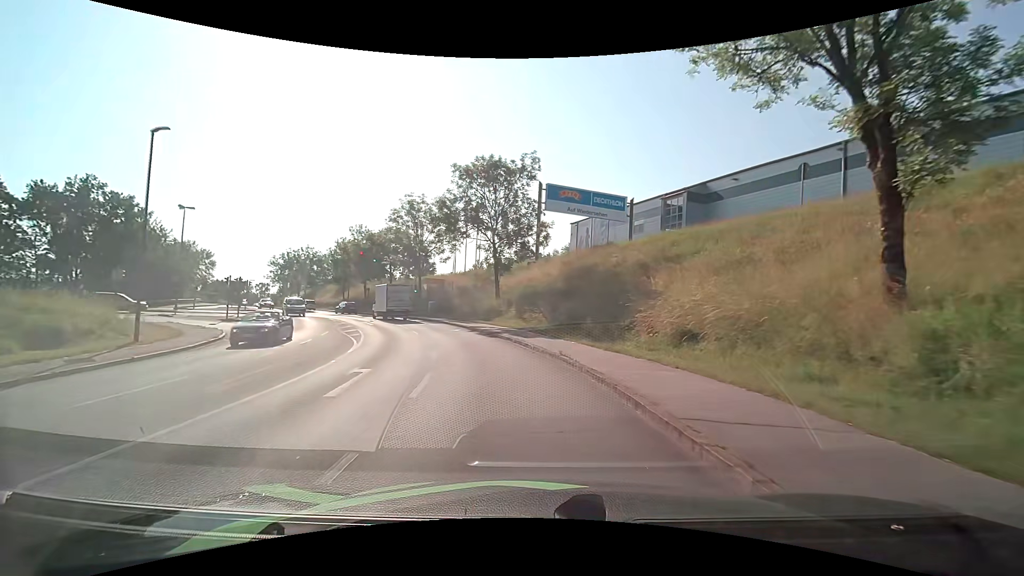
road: tertiary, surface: asphalt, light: Day
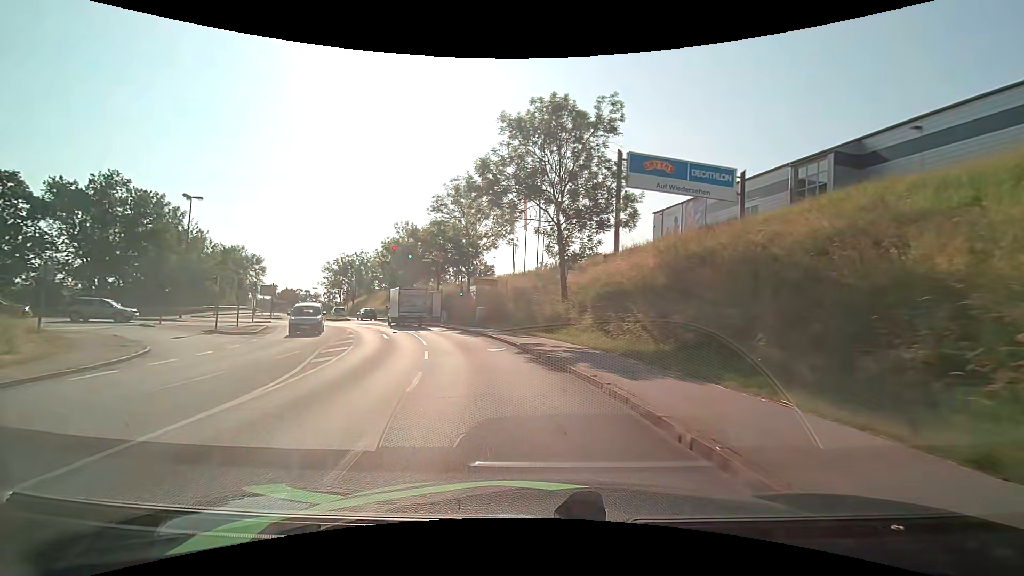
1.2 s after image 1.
(-0.8, +11.5) m; -8°
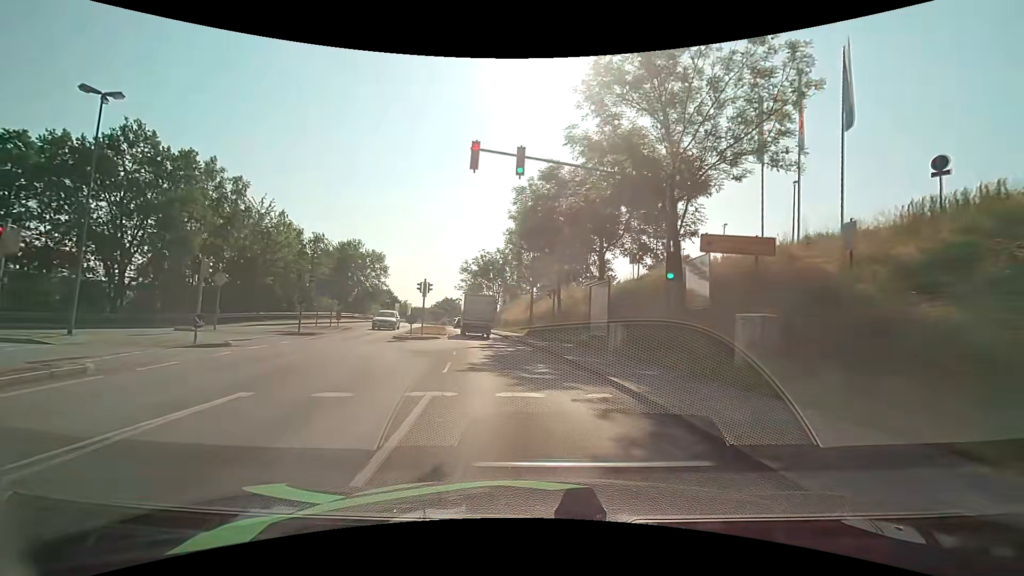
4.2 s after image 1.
(-4.9, +27.6) m; -19°
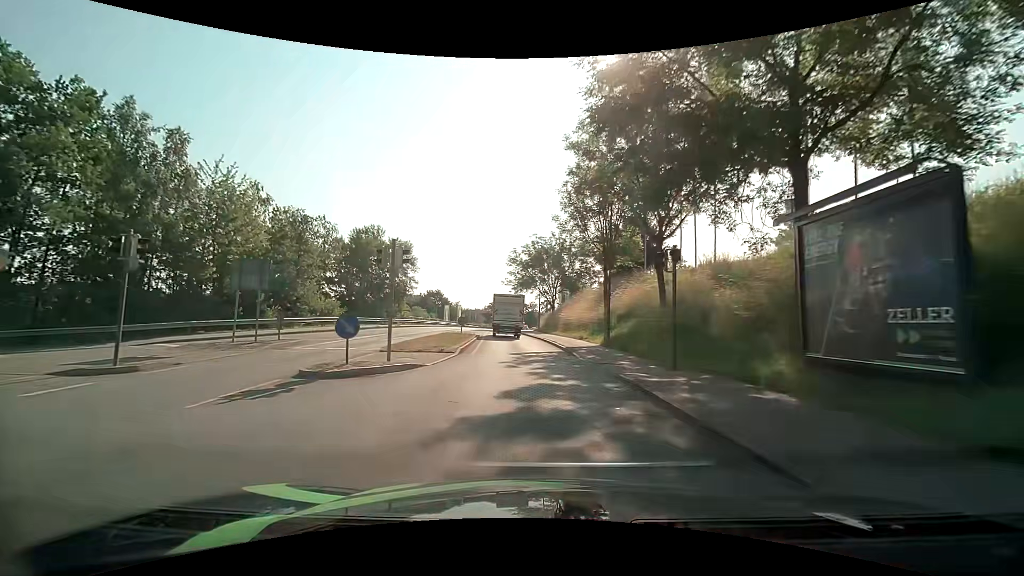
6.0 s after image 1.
(-1.0, +16.8) m; -7°
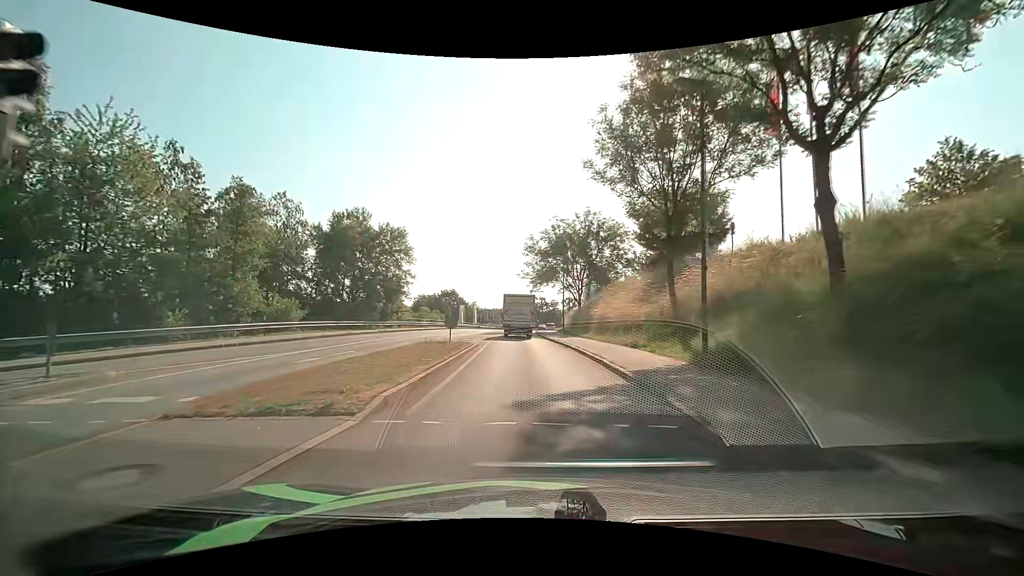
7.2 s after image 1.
(-0.3, +11.6) m; -2°
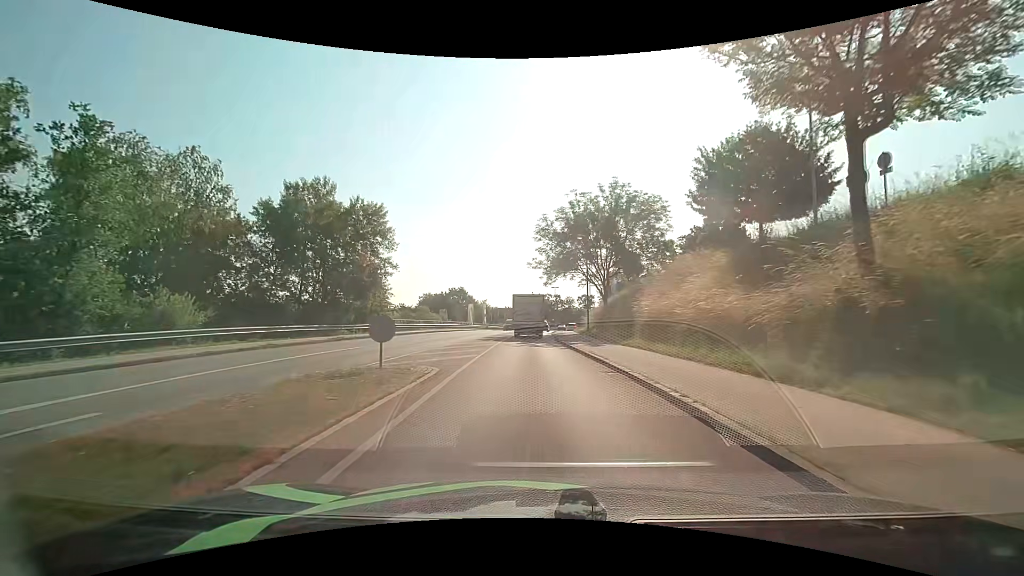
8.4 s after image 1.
(-0.2, +11.6) m; -2°
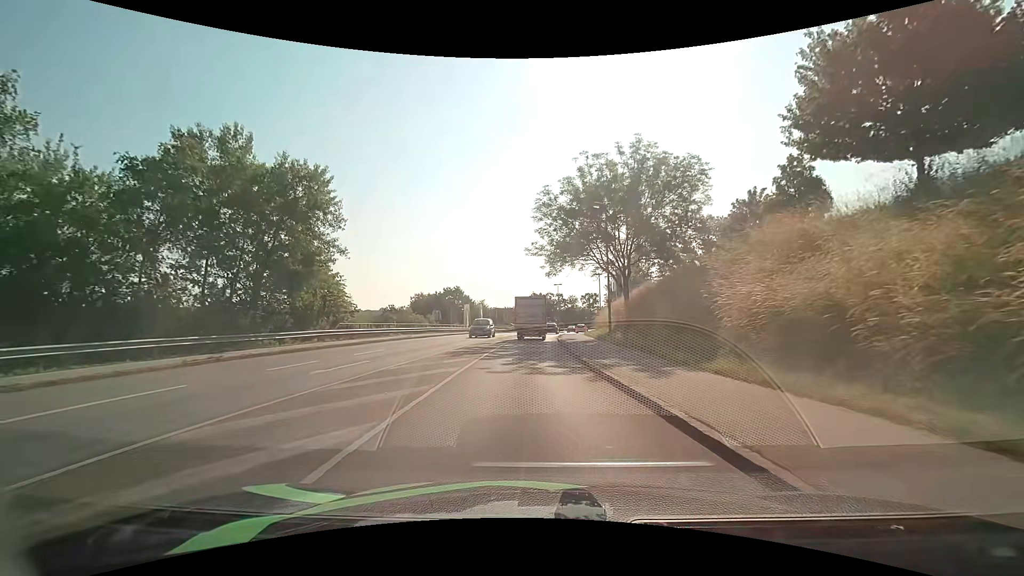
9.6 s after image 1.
(0.0, +11.1) m; 0°
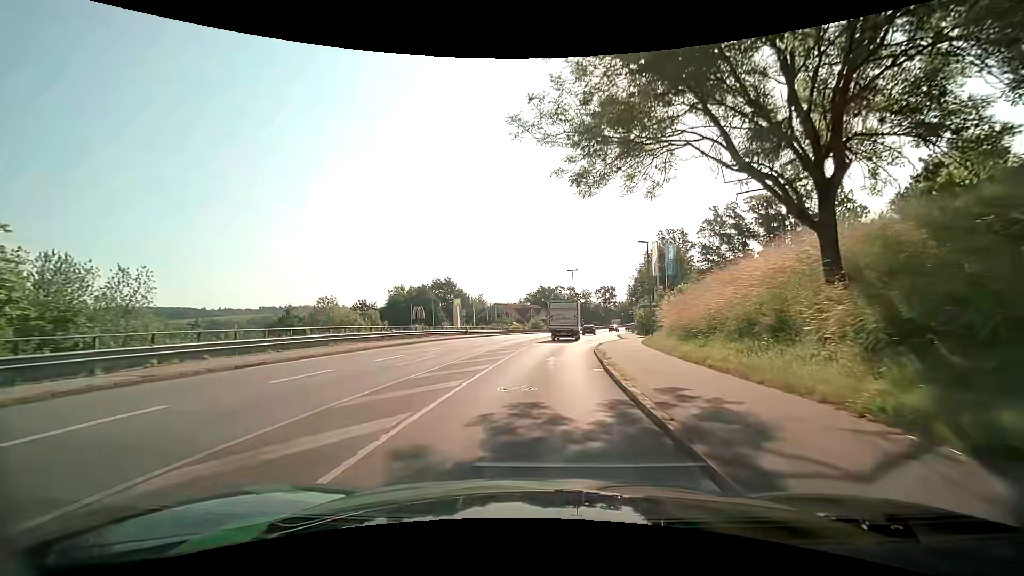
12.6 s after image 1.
(-0.1, +26.5) m; -1°
(0, +10) (+1, +20) (+1, +30) (+2, +40) (+3, +50) (+5, +60) (+6, +70) (+8, +80) (+10, +89) (+12, +99) m
